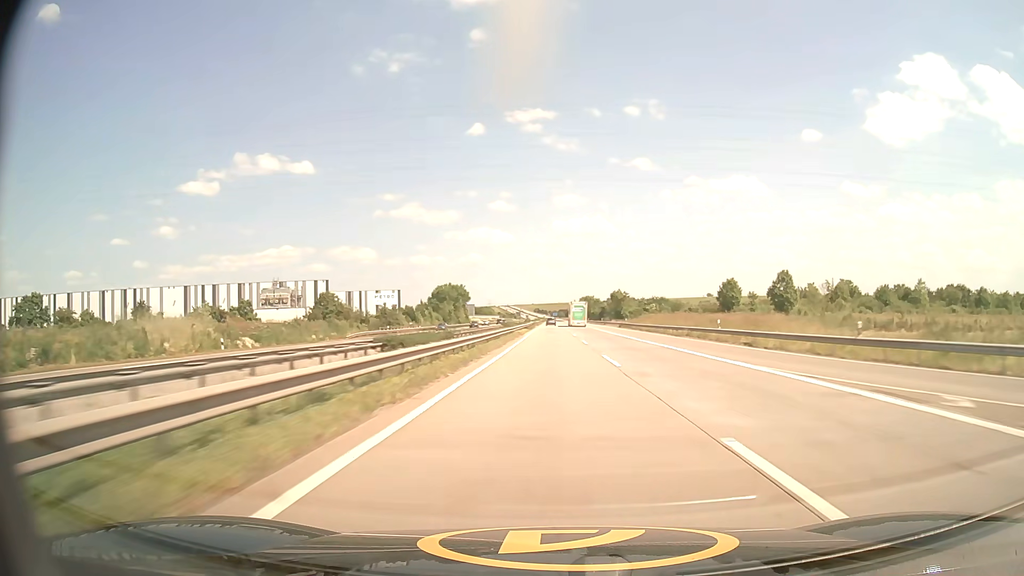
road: motorway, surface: asphalt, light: Day
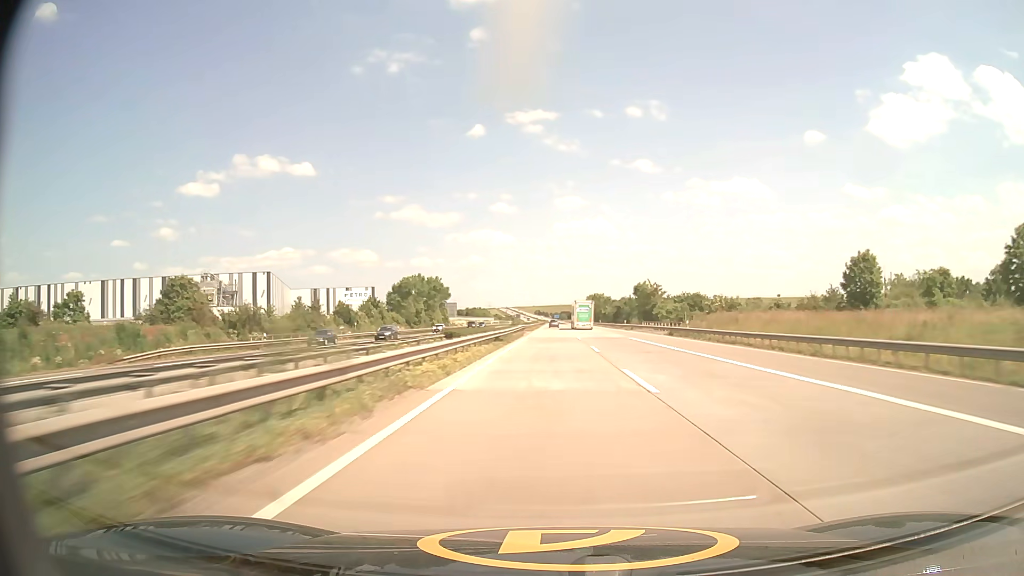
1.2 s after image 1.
(0.0, +43.3) m; 0°
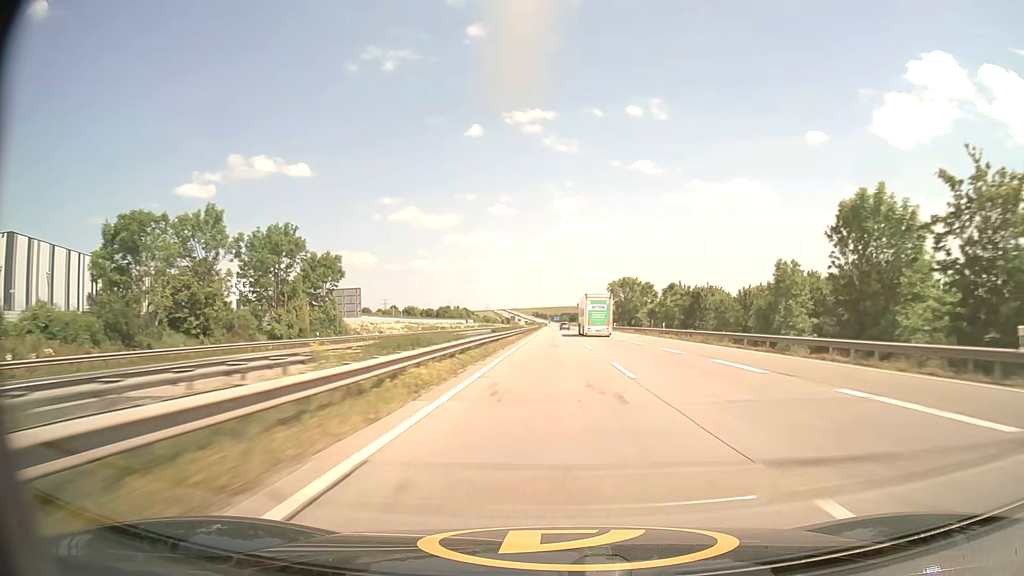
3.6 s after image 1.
(-0.2, +86.6) m; 0°
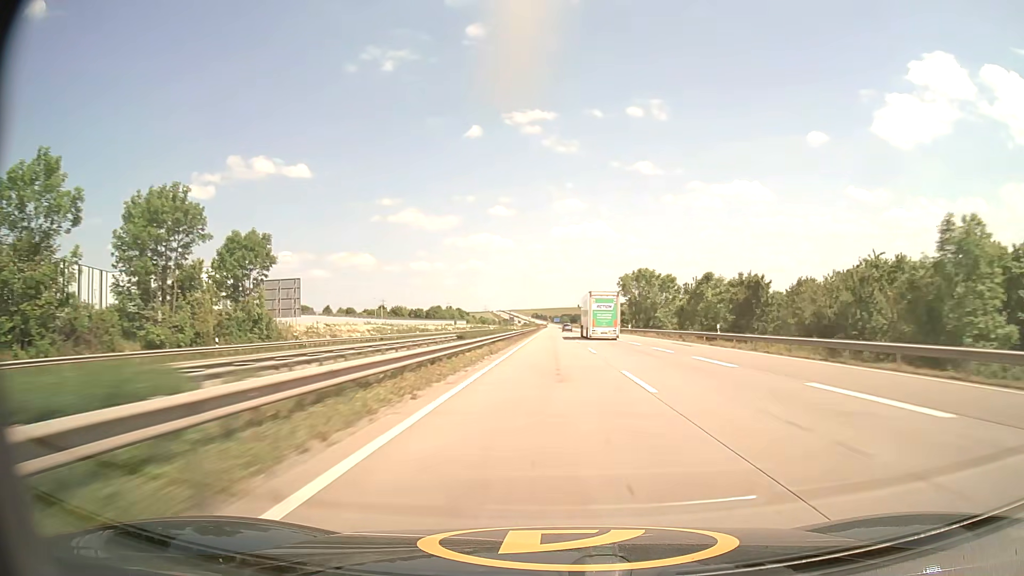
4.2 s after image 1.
(0.0, +21.6) m; 0°
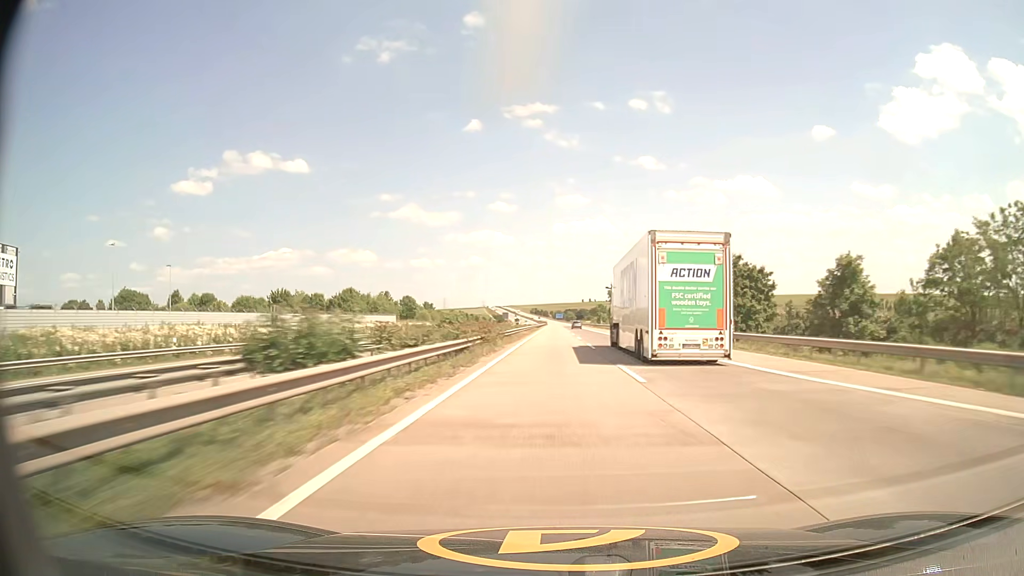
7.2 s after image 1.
(0.0, +107.1) m; 0°
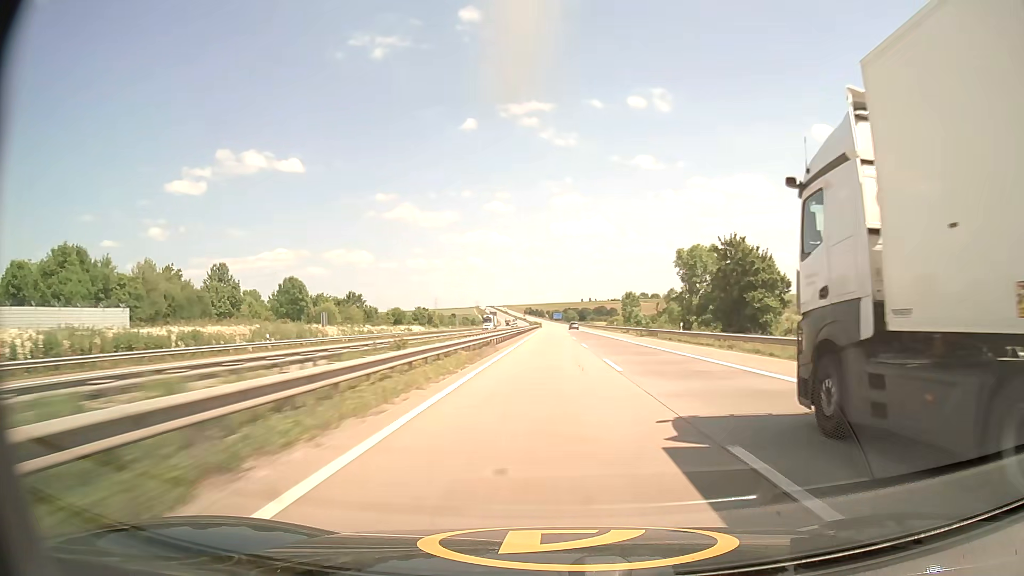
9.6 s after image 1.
(+0.2, +84.9) m; 0°
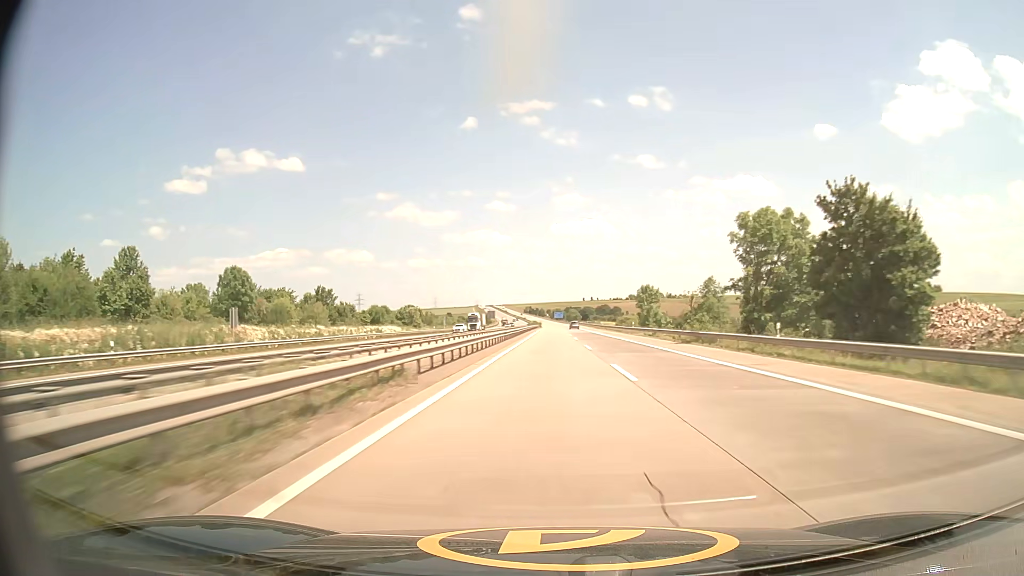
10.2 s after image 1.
(0.0, +21.1) m; 0°
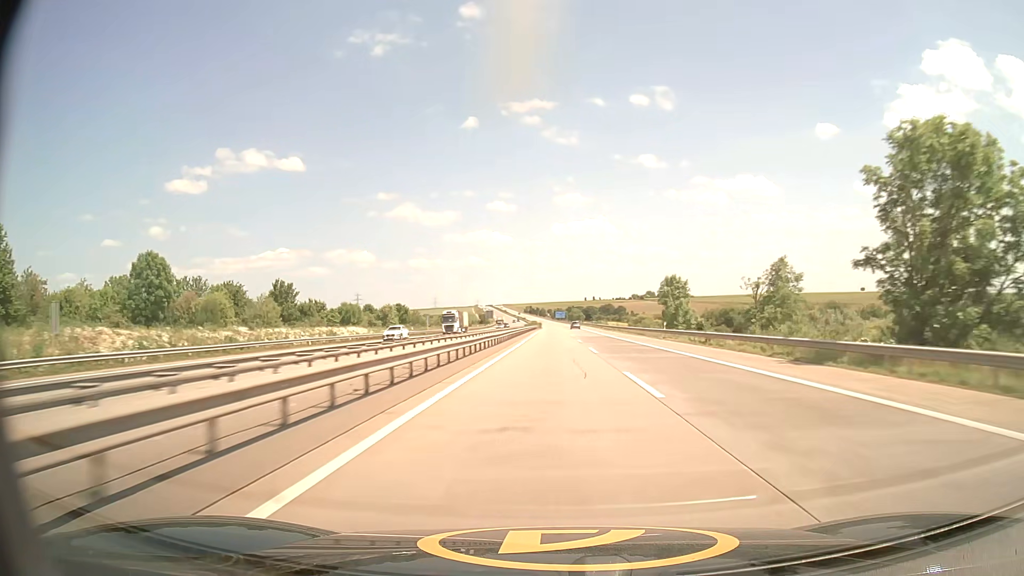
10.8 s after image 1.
(0.0, +21.1) m; 0°
(0, +10) (0, +20) (0, +30) (0, +40) (0, +50) (0, +60) (0, +70) (0, +80) (0, +90) (0, +100) m
